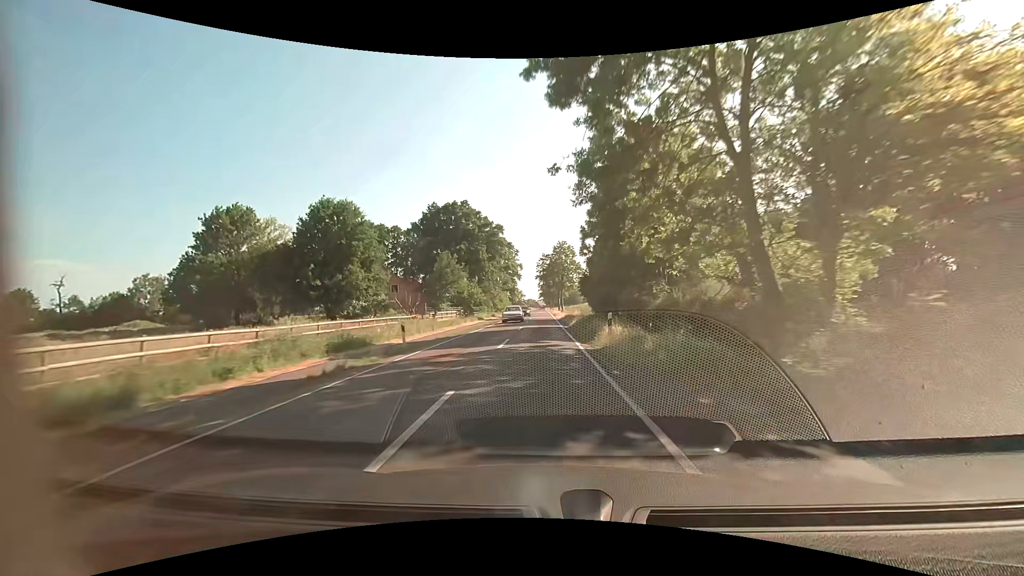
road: tertiary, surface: asphalt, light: Day
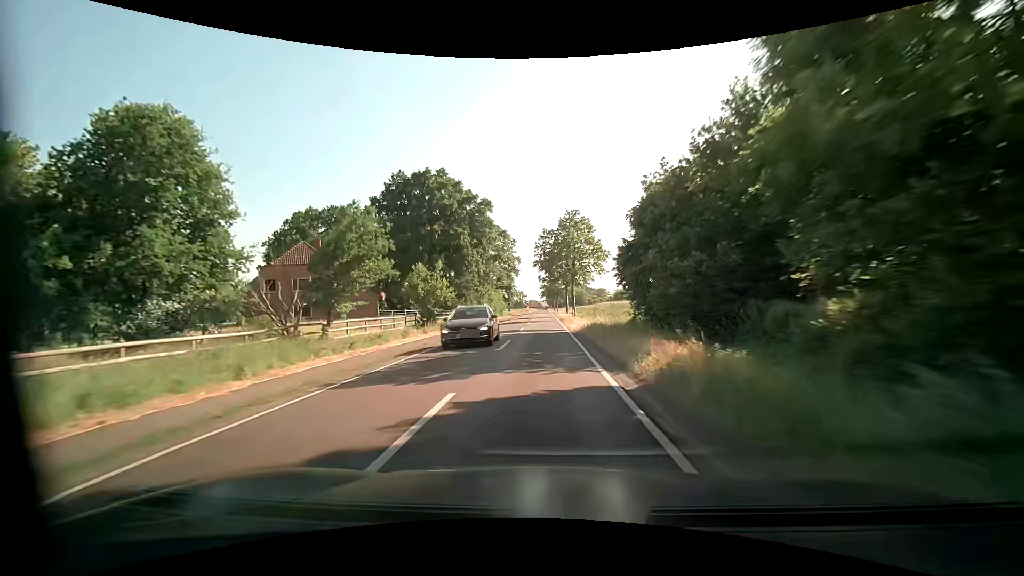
(0.0, +24.4) m; 0°
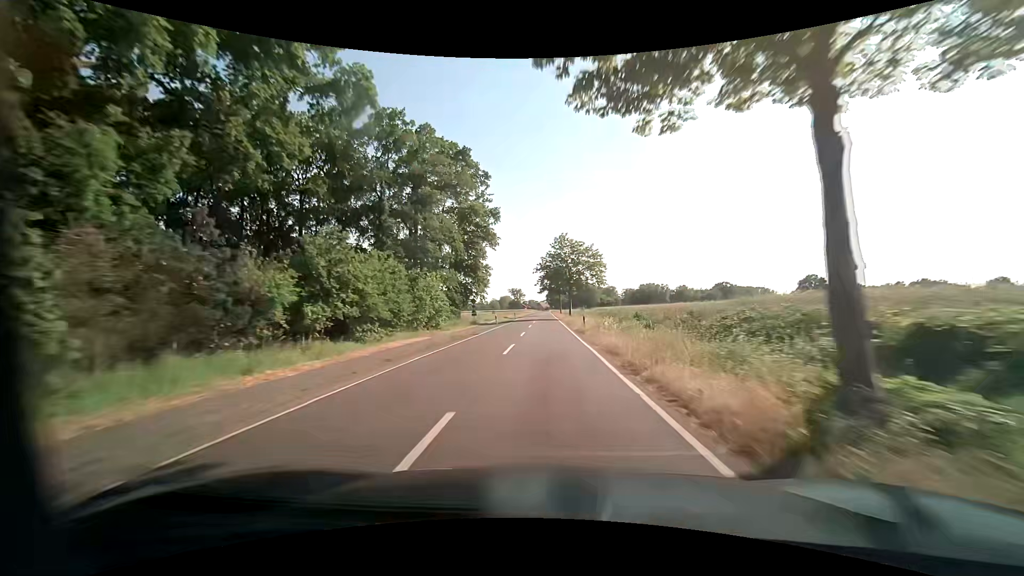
(0.0, +62.1) m; 0°
(0, +10) (0, +20) (0, +30) (0, +40) (0, +50) (0, +60) (0, +70) (0, +80) (0, +90) (0, +100) m
